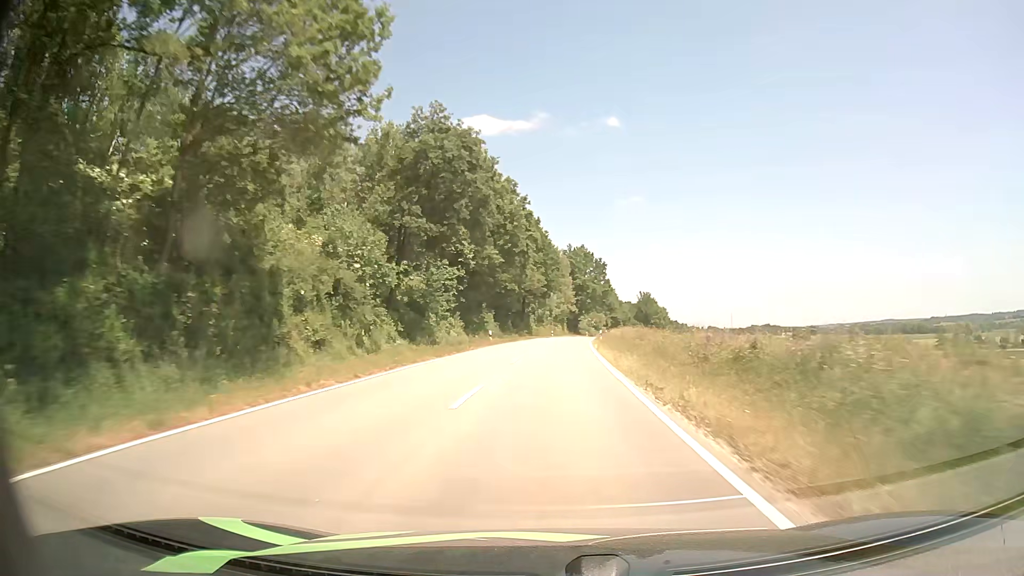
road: tertiary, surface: asphalt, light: Day
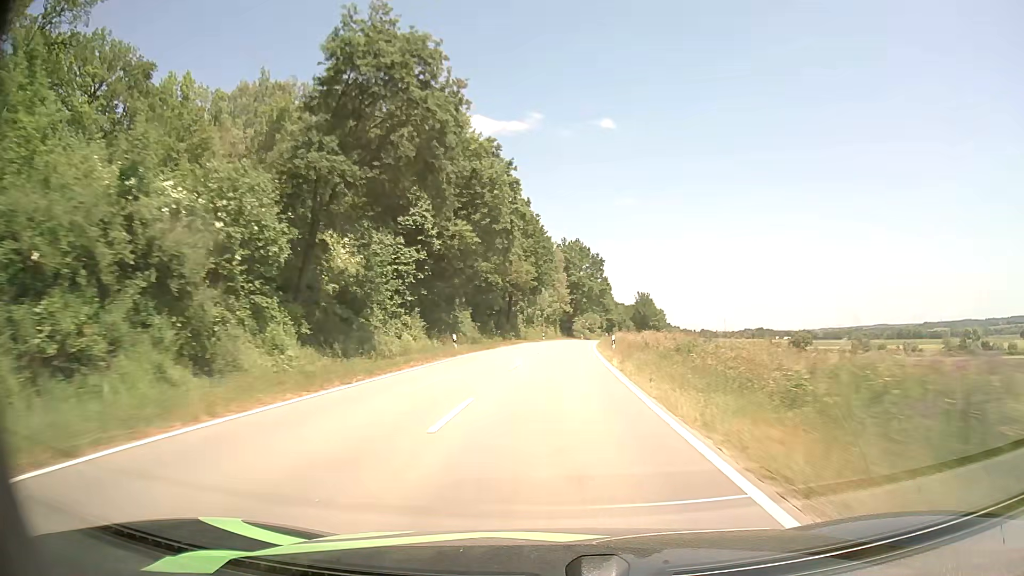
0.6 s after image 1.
(0.0, +14.6) m; +1°
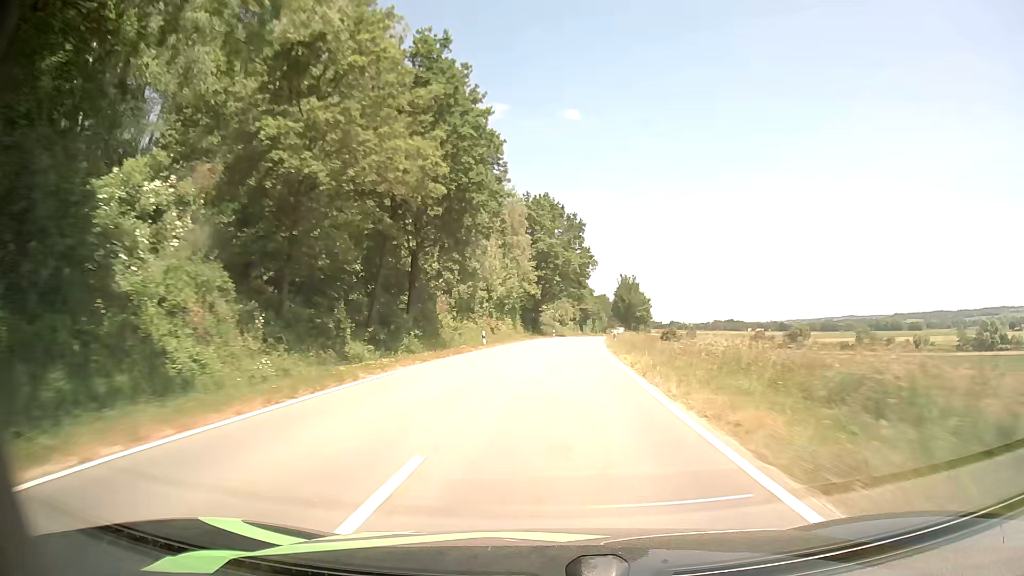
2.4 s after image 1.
(+1.1, +42.7) m; +3°
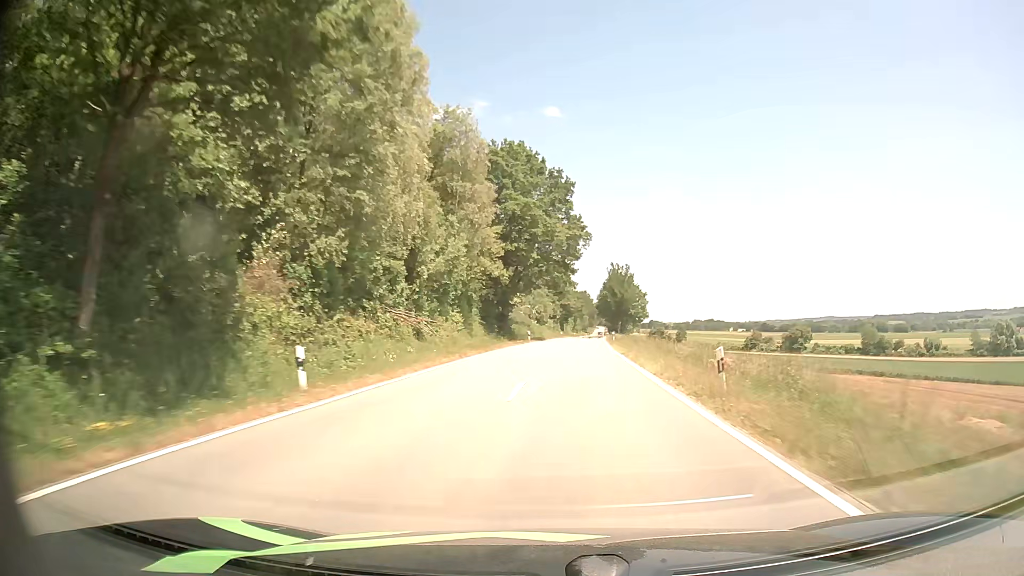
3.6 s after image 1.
(+0.5, +28.1) m; +2°
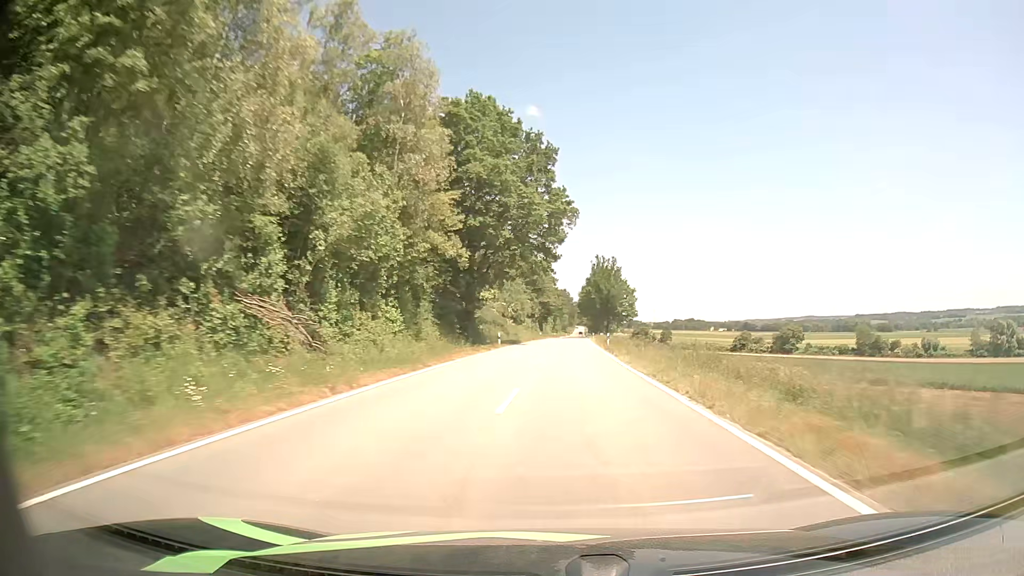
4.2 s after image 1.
(+0.3, +14.0) m; +2°
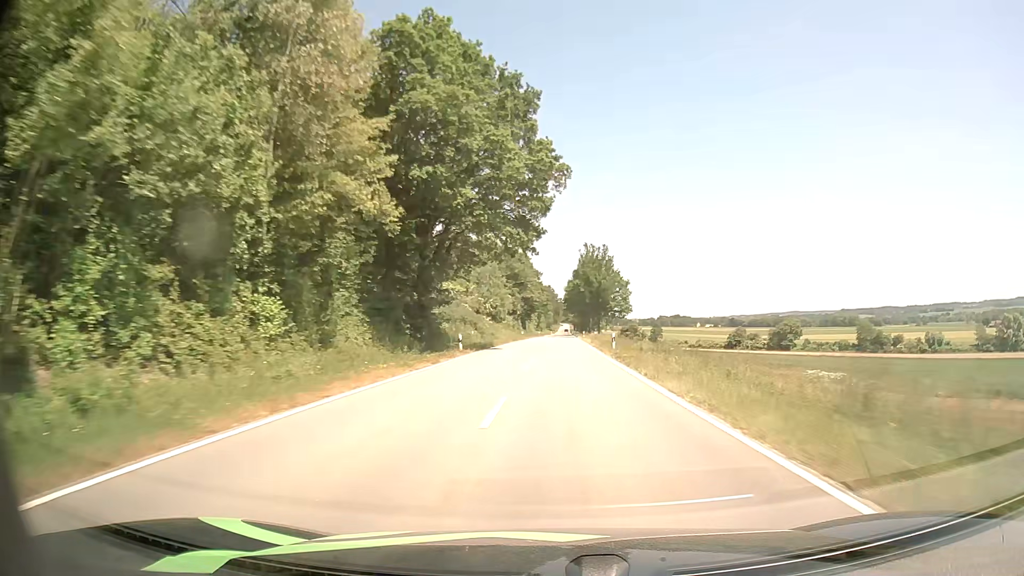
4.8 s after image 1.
(+0.2, +14.1) m; +2°
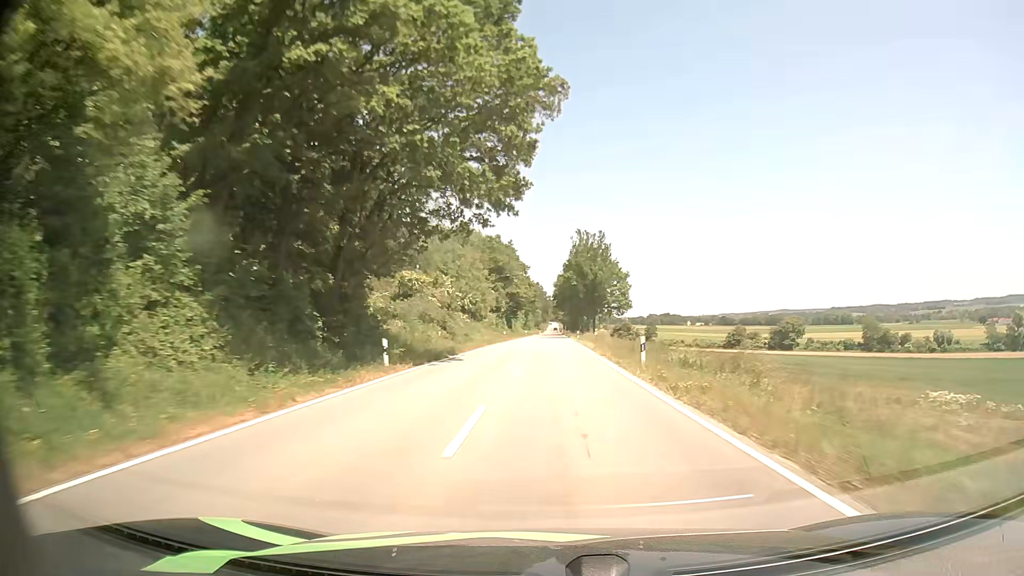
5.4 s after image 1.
(+0.1, +14.1) m; +1°
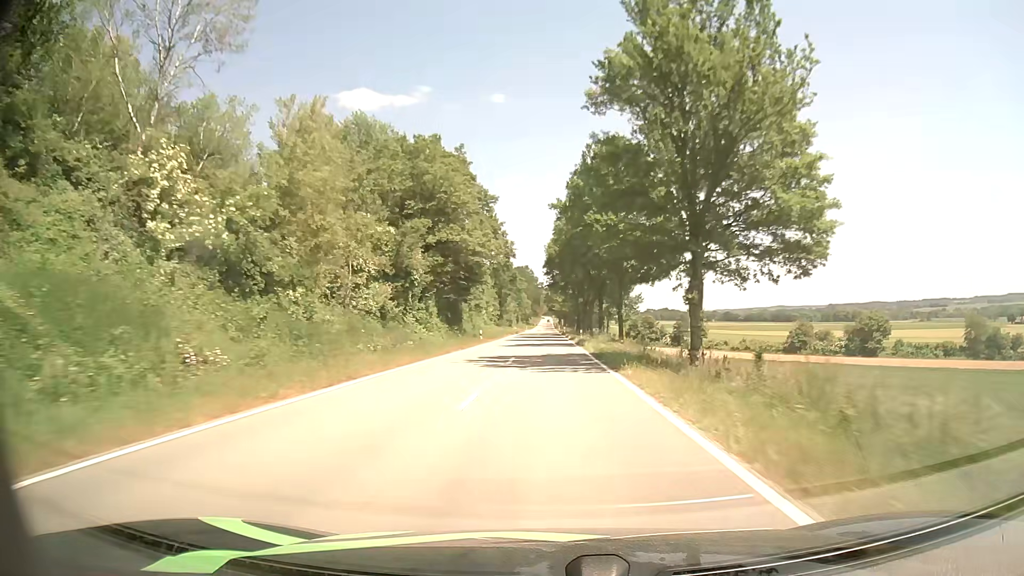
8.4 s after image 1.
(+0.8, +71.2) m; +1°
(0, +10) (0, +20) (0, +30) (0, +40) (0, +50) (0, +60) (0, +70) (0, +80) (0, +90) (0, +100) m
